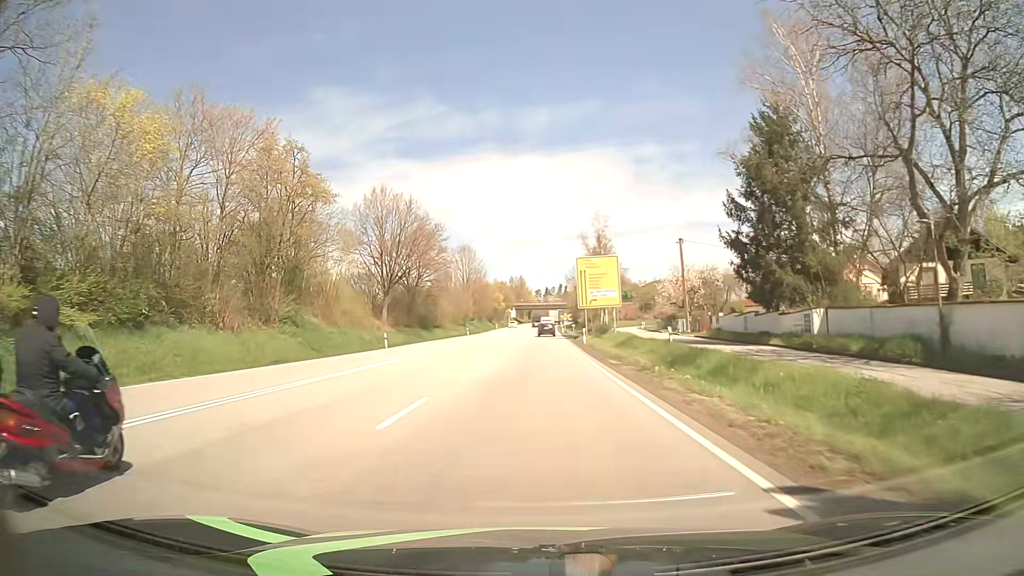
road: primary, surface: asphalt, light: Day
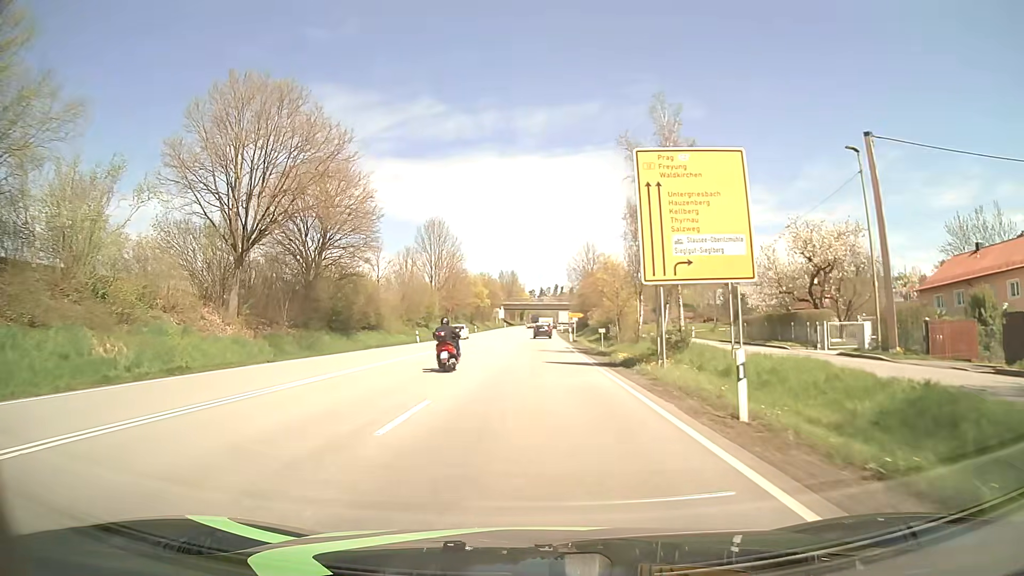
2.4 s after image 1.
(0.0, +36.5) m; 0°
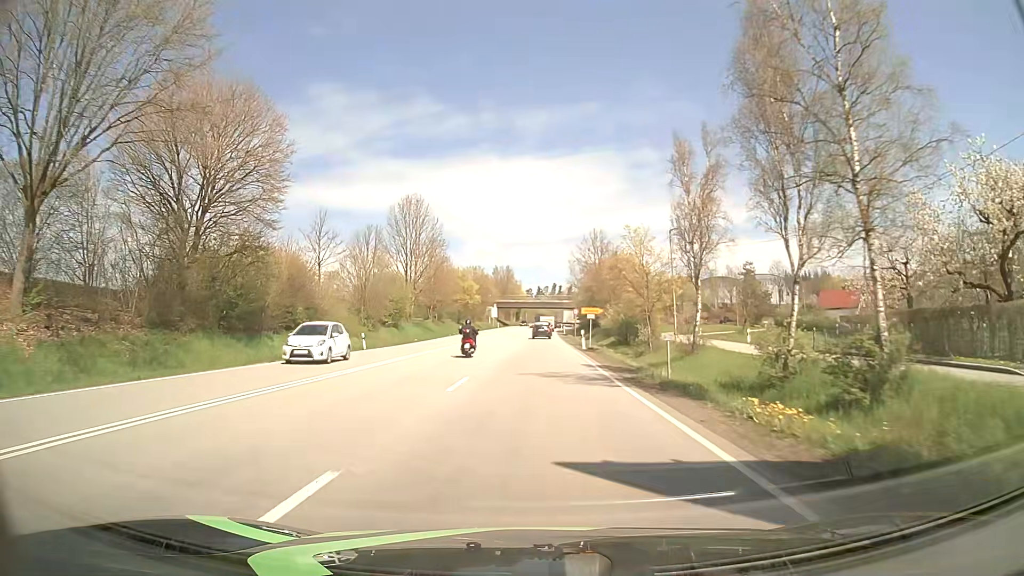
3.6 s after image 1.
(+0.1, +18.2) m; 0°
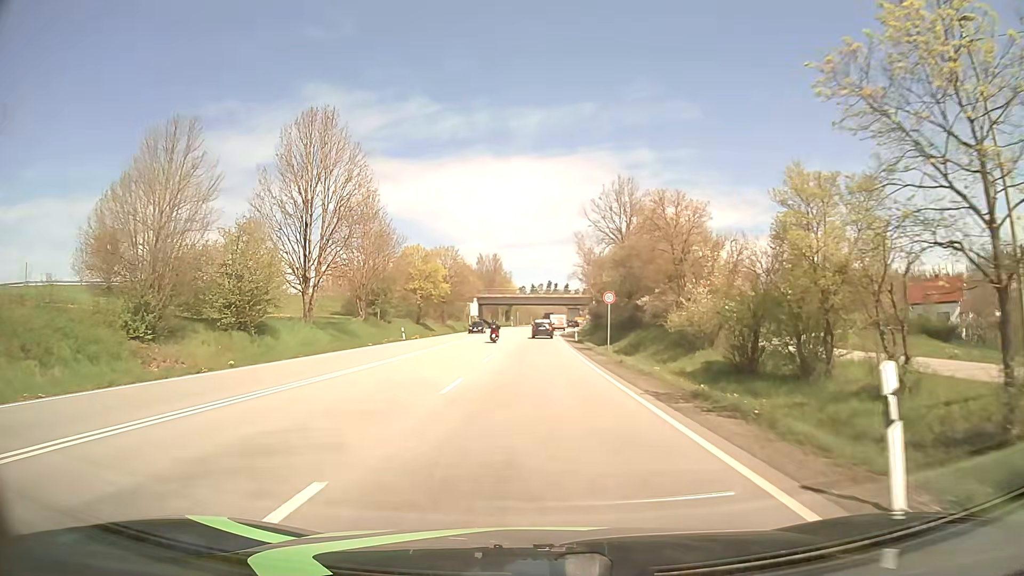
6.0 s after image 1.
(+0.2, +36.4) m; +1°
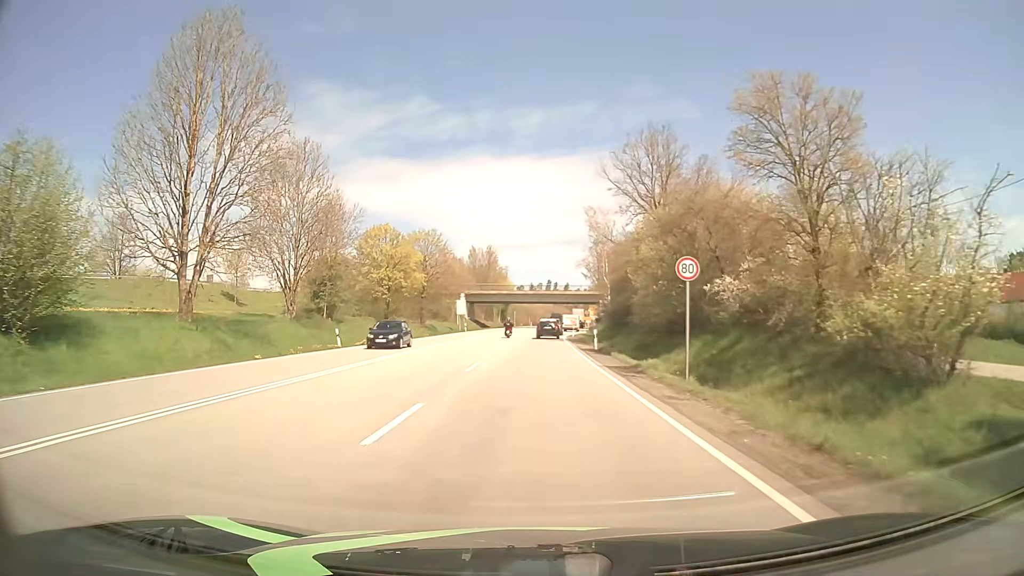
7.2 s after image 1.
(-0.1, +18.2) m; 0°
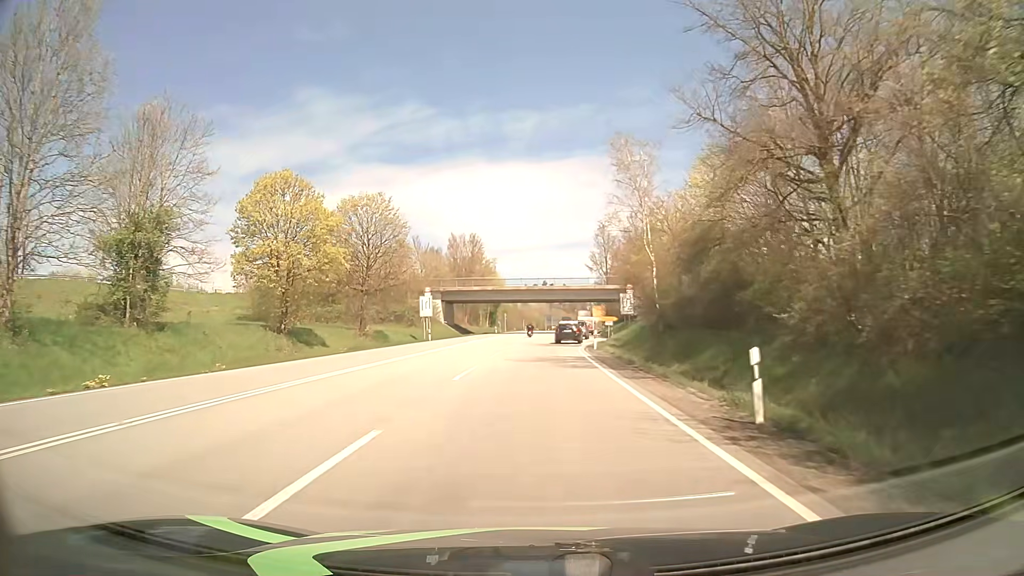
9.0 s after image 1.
(+0.1, +27.1) m; +1°
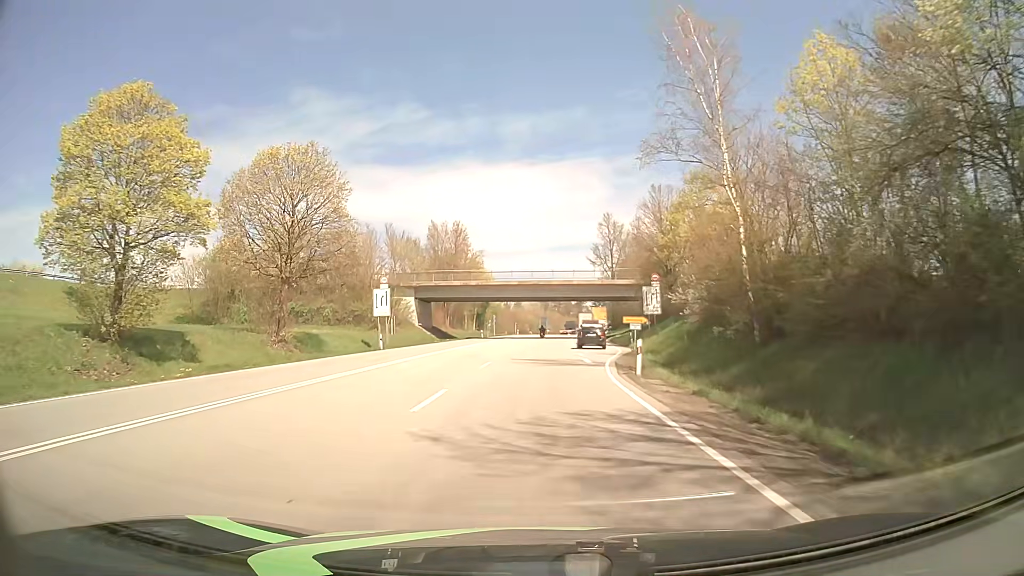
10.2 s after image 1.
(0.0, +17.4) m; 0°
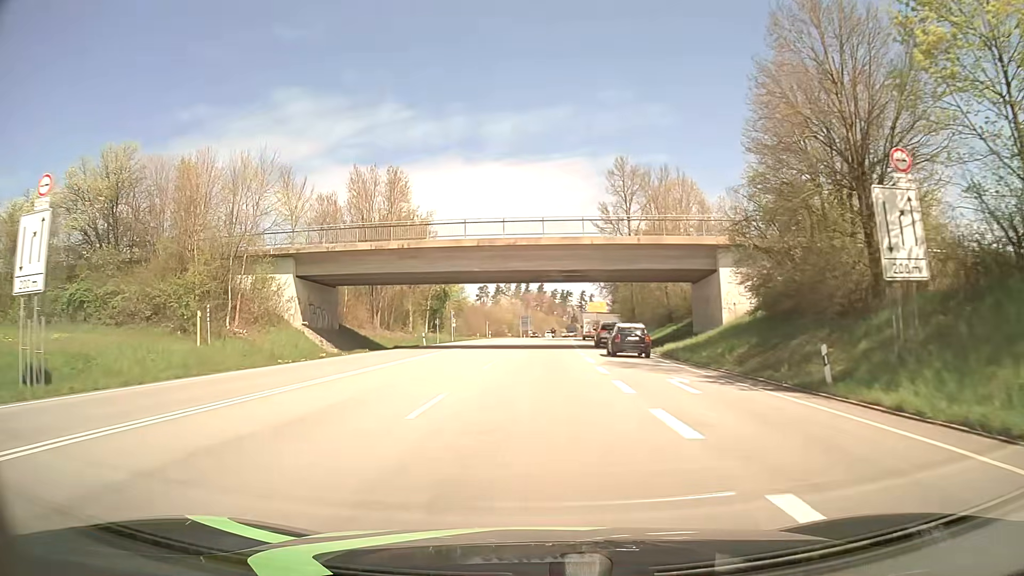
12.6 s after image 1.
(+0.4, +37.1) m; +2°
(0, +10) (0, +20) (0, +30) (0, +40) (0, +50) (+1, +60) (+1, +70) (+1, +80) (+2, +90) (+2, +100) m
